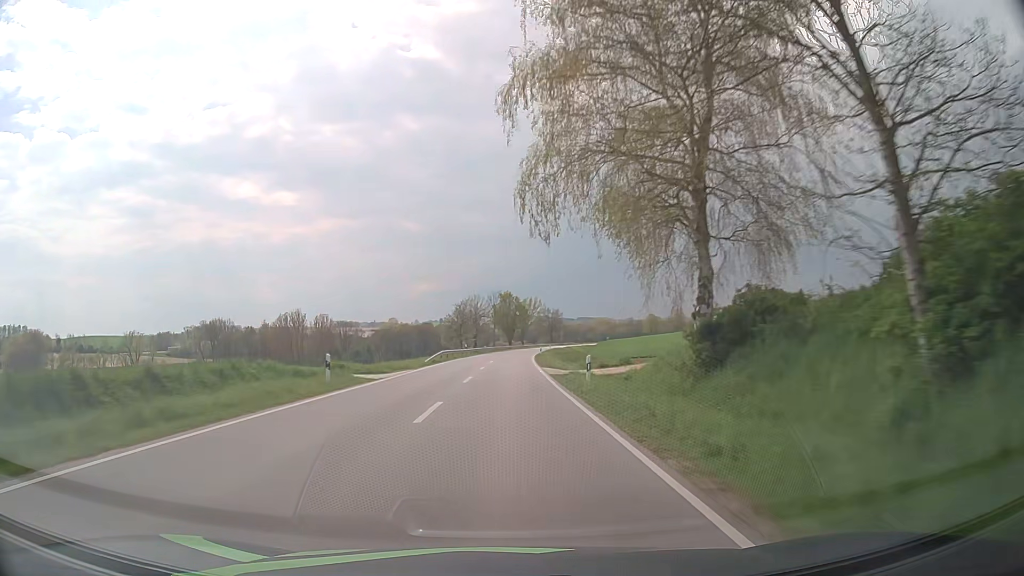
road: secondary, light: Day
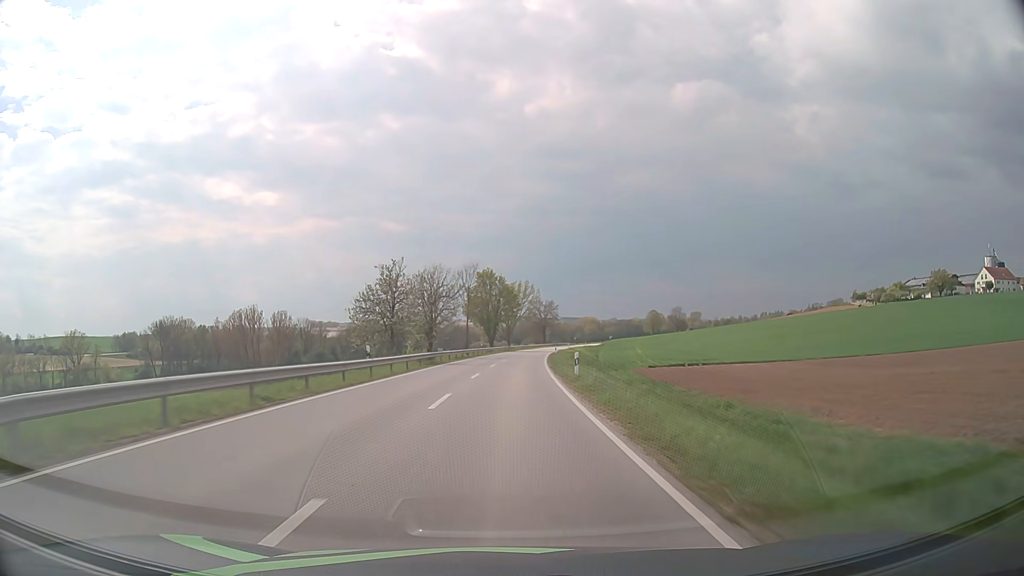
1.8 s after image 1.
(+0.4, +45.6) m; +1°
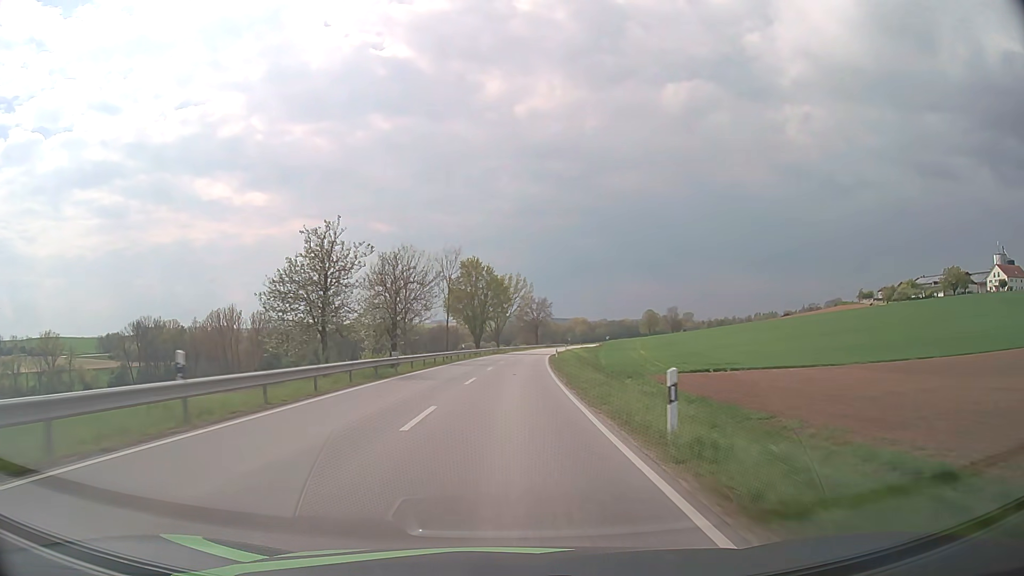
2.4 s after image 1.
(+0.1, +15.2) m; +1°
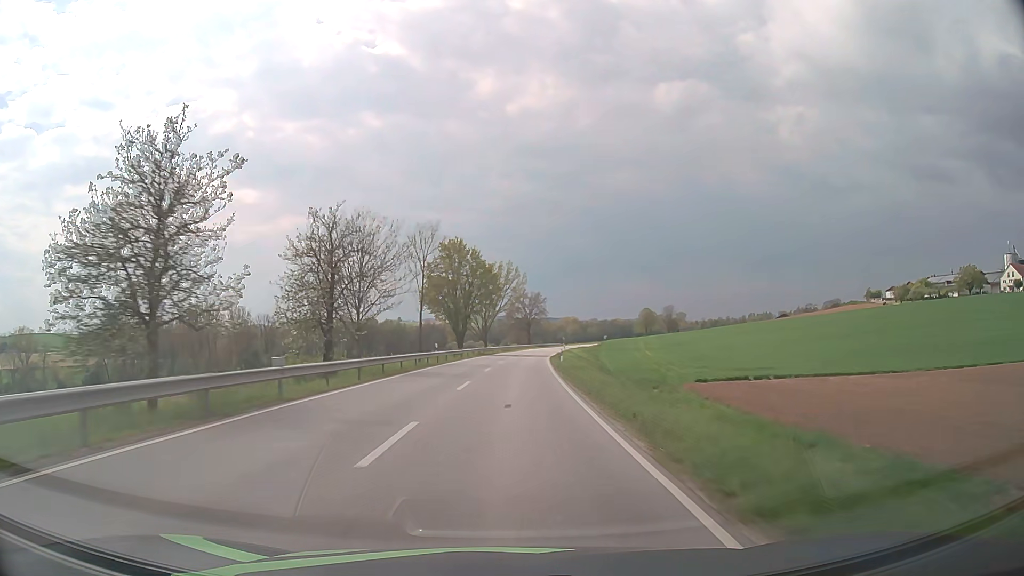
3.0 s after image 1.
(+0.1, +15.2) m; +1°
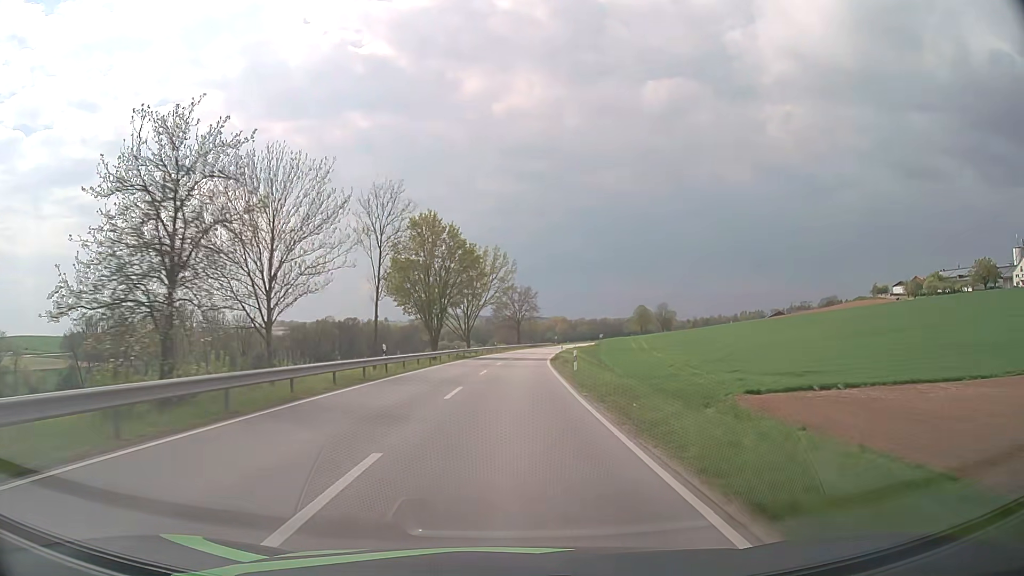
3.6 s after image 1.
(+0.1, +15.1) m; +1°
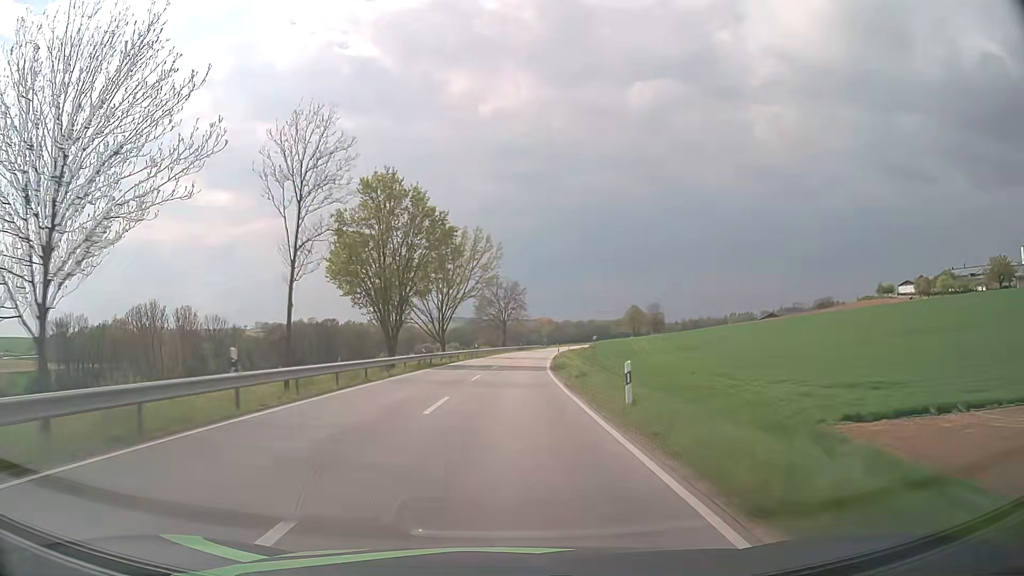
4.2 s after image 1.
(+0.1, +15.2) m; +1°
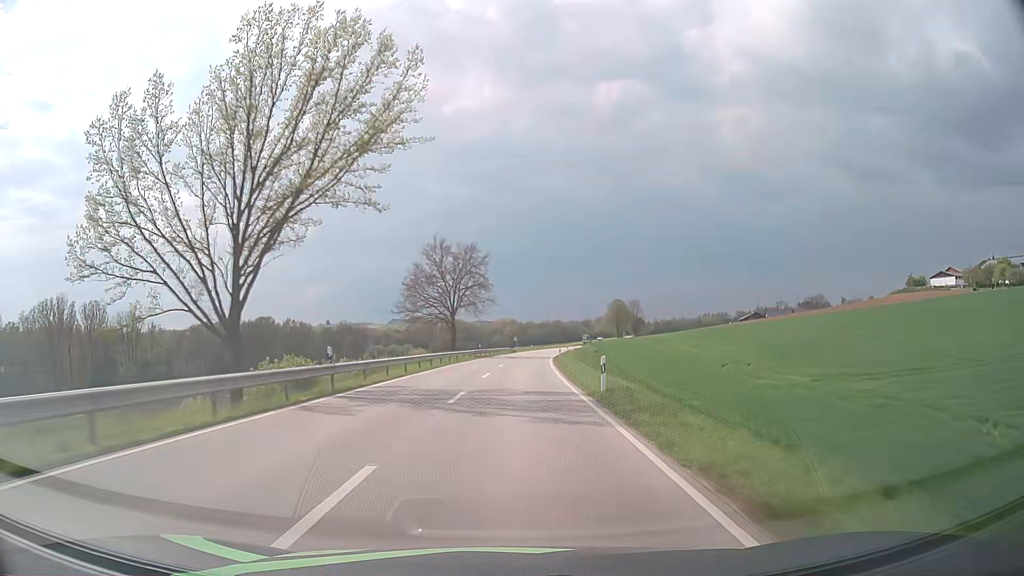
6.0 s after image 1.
(+1.4, +45.4) m; +3°
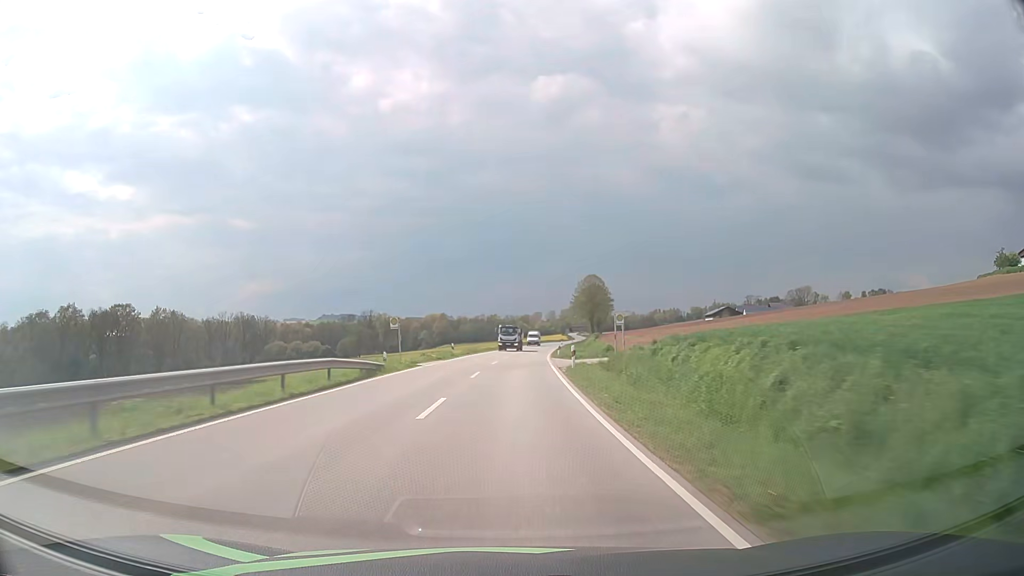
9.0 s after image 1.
(+3.7, +75.6) m; +5°
(0, +10) (0, +20) (+1, +30) (+1, +40) (+2, +50) (+3, +60) (+3, +70) (+4, +80) (+5, +90) (+6, +100) m
